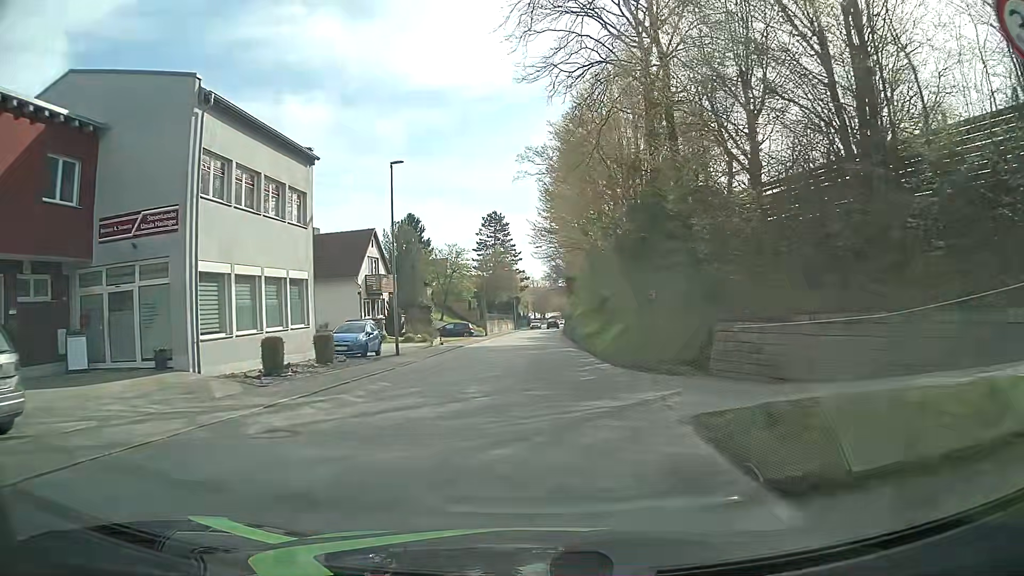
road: tertiary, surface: asphalt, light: Day
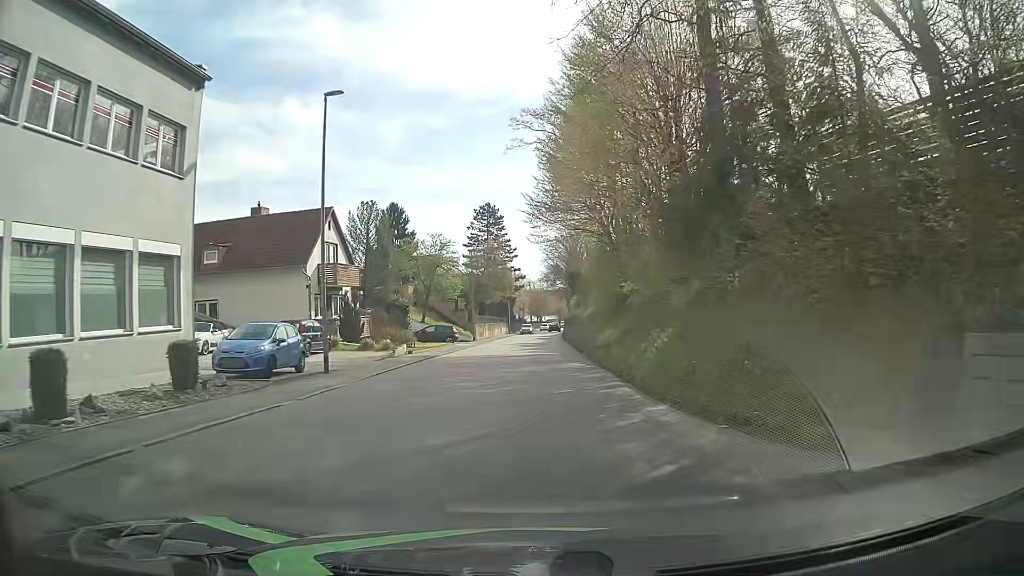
(0.0, +9.5) m; +1°
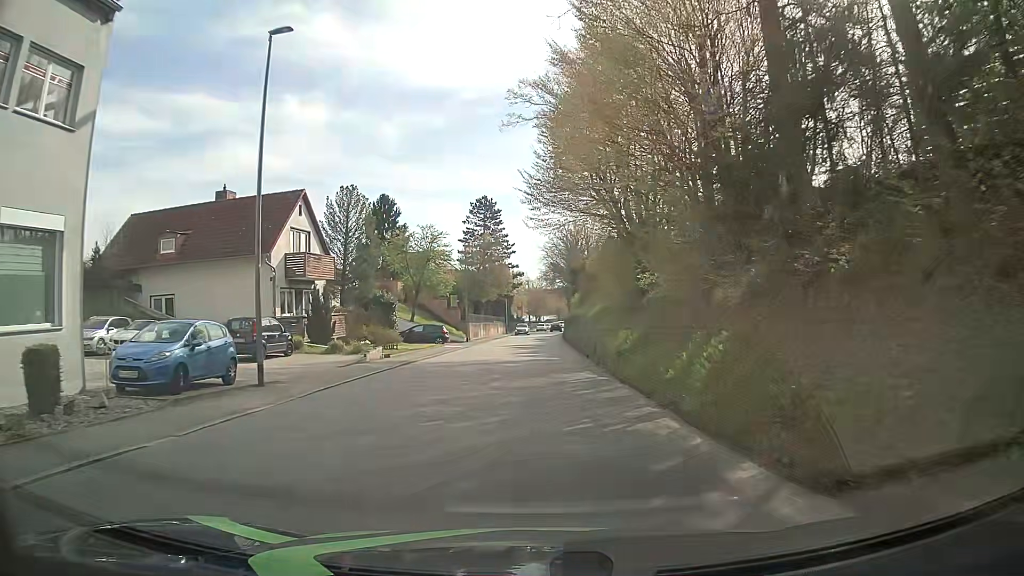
(0.0, +4.8) m; 0°
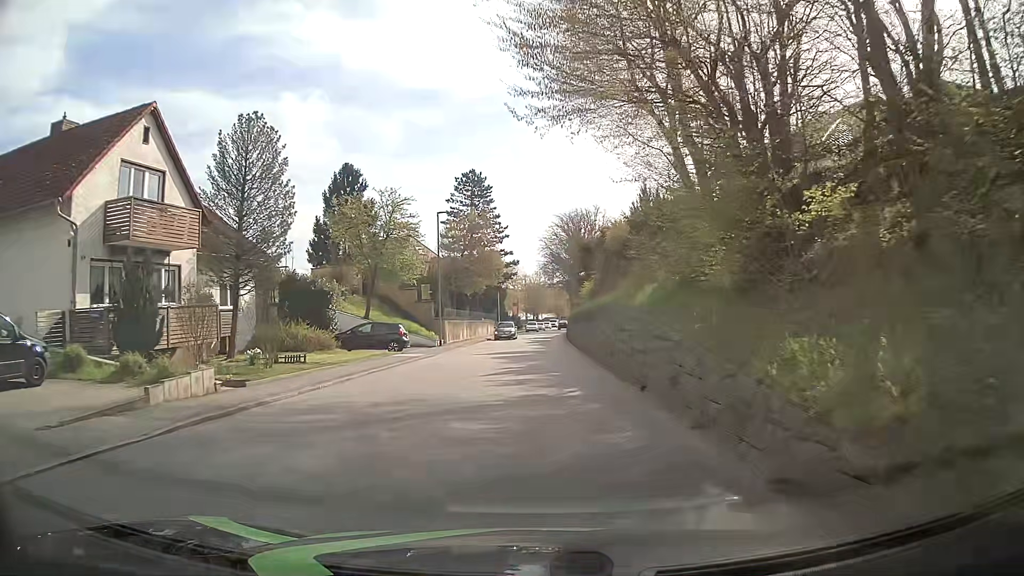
(0.0, +14.4) m; 0°
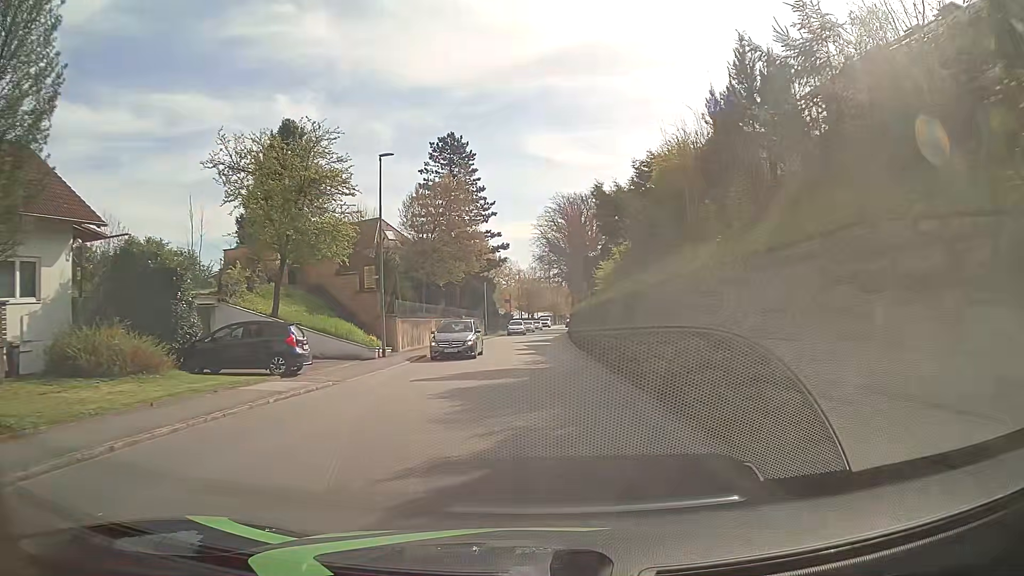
(+0.3, +14.4) m; +1°
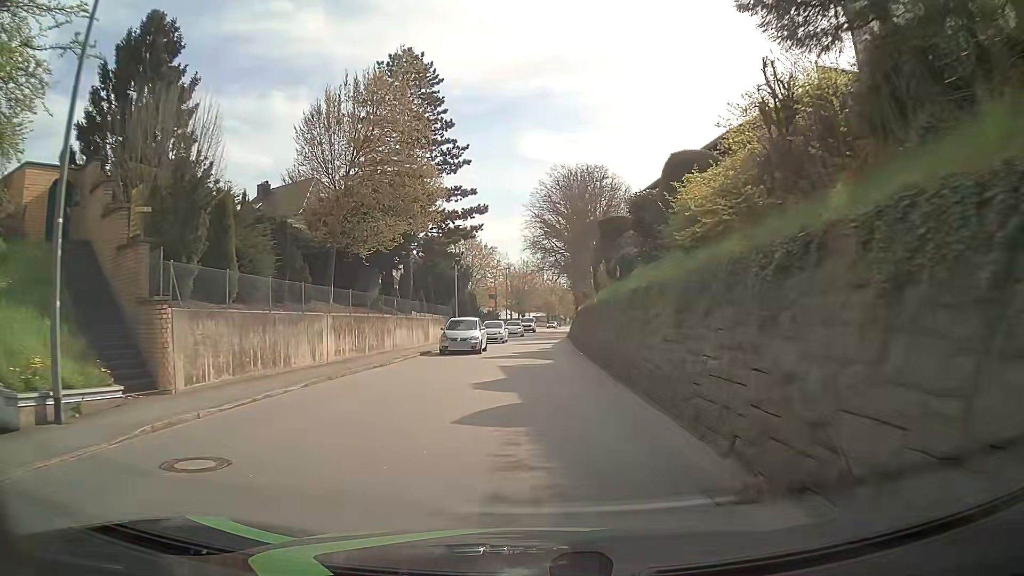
(+0.3, +19.3) m; +1°
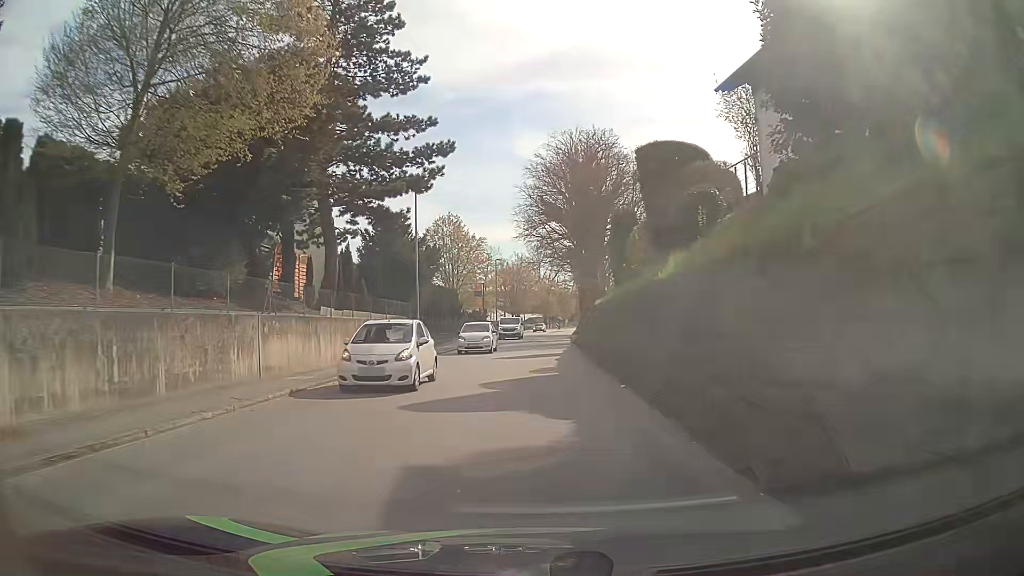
(+0.1, +14.4) m; +1°
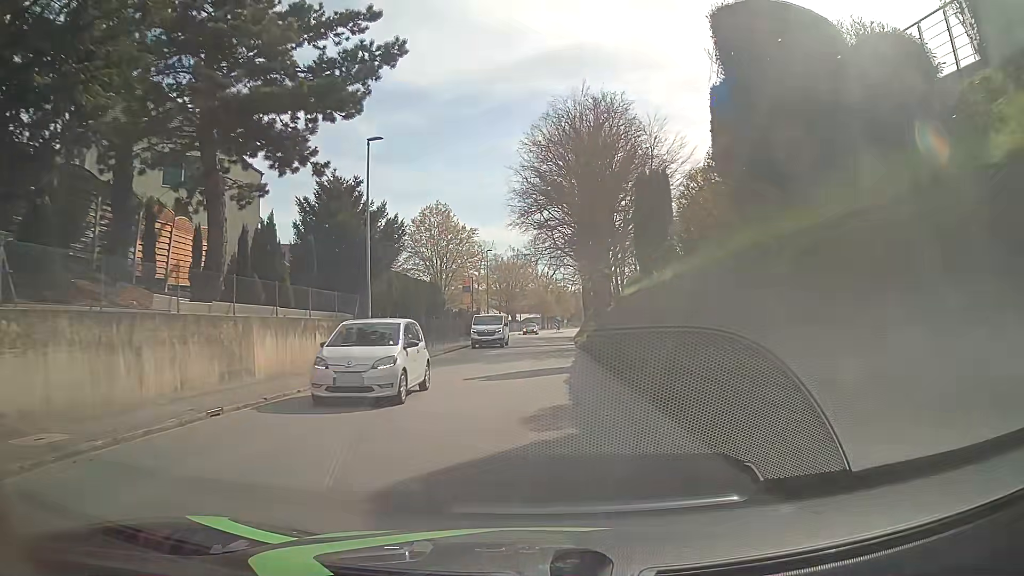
(-0.1, +9.6) m; -1°
(0, +10) (0, +20) (+1, +30) (+1, +40) (+1, +50) (+2, +60) (+3, +70) (+4, +80) (+5, +90) (+7, +100) m
